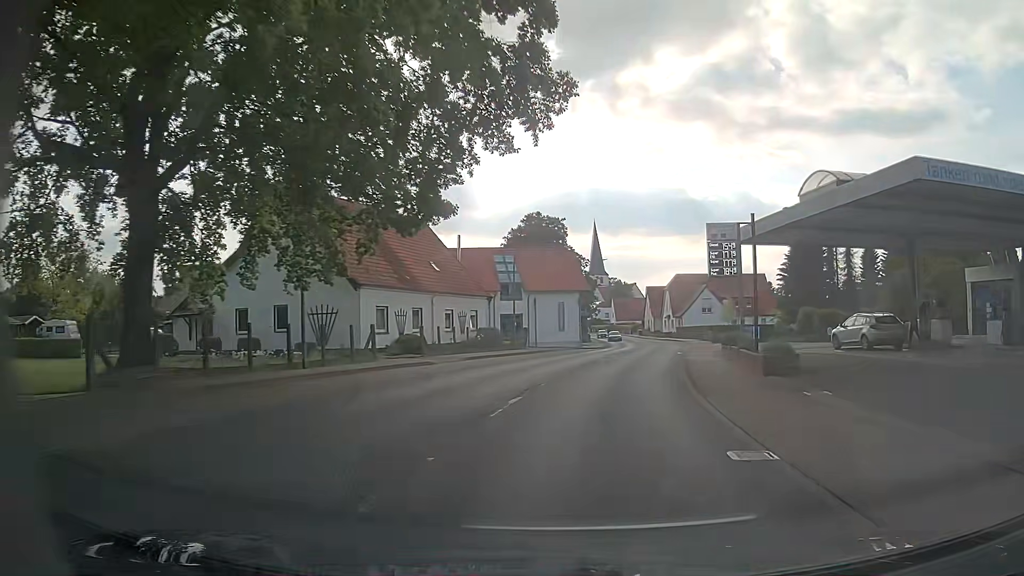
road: primary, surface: asphalt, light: Day
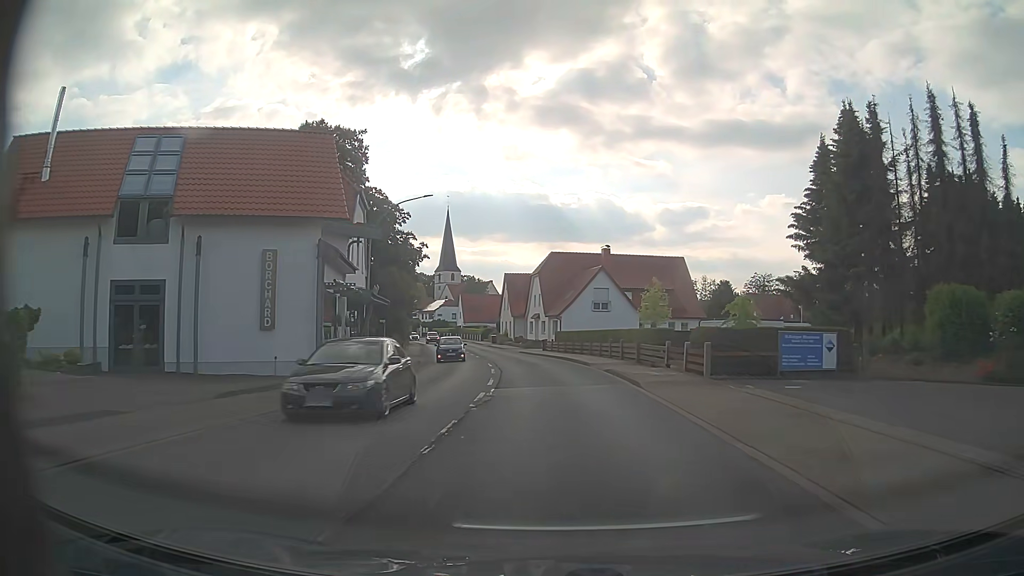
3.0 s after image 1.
(+4.8, +39.1) m; +11°
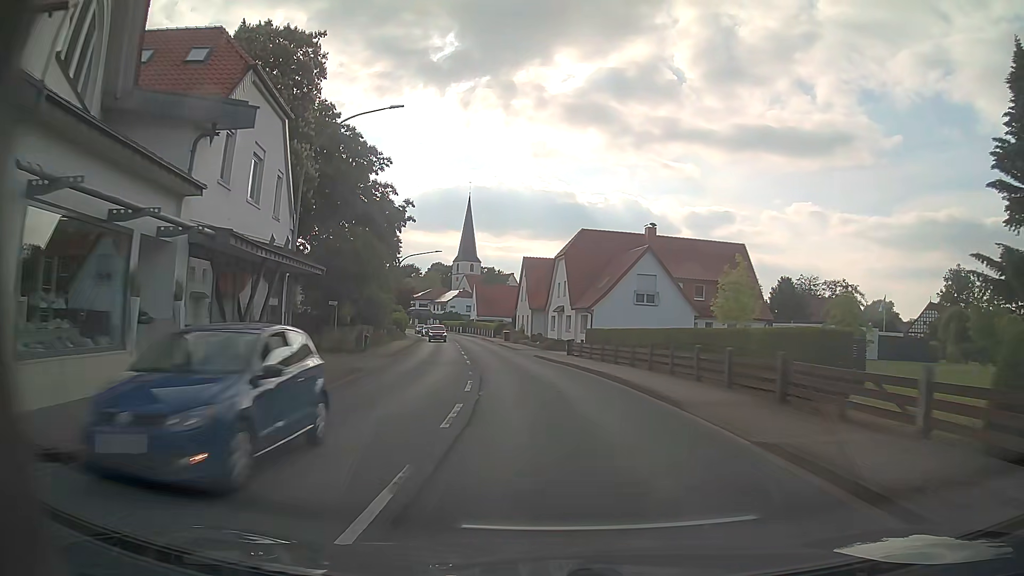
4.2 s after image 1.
(-0.1, +15.8) m; -2°
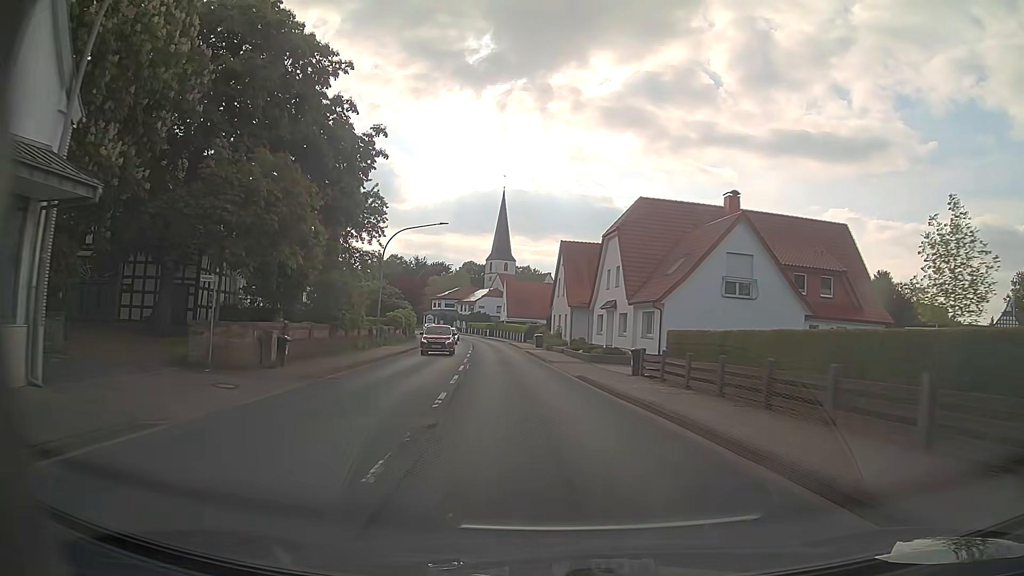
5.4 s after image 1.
(-0.3, +15.8) m; -3°
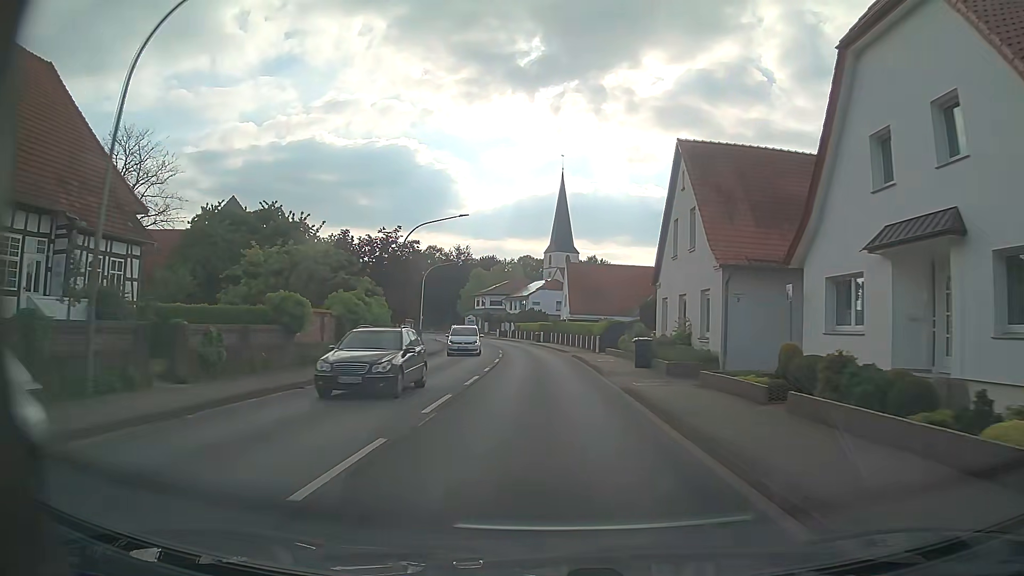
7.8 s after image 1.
(-1.2, +31.6) m; -5°
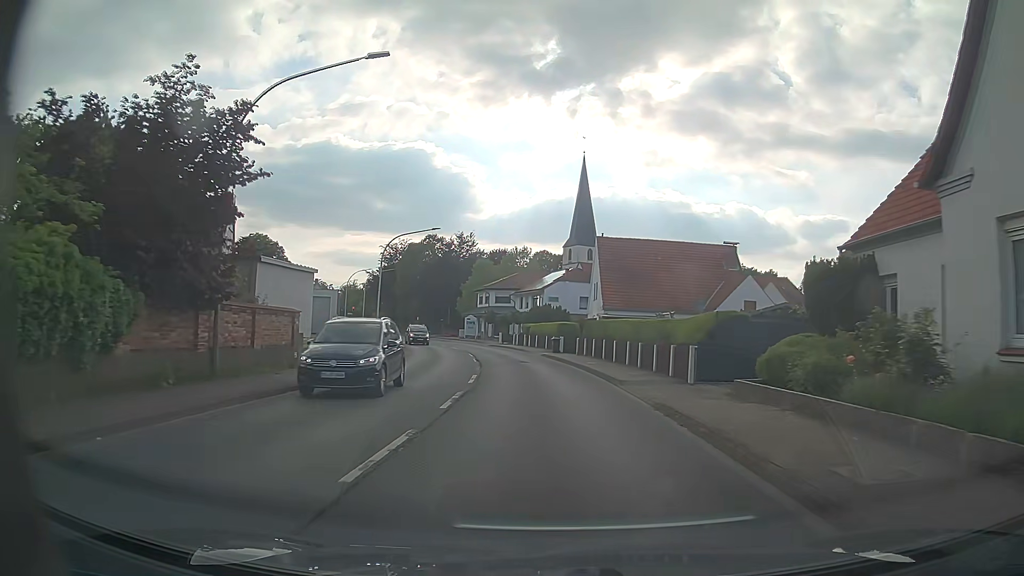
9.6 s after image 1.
(-0.2, +23.7) m; -2°
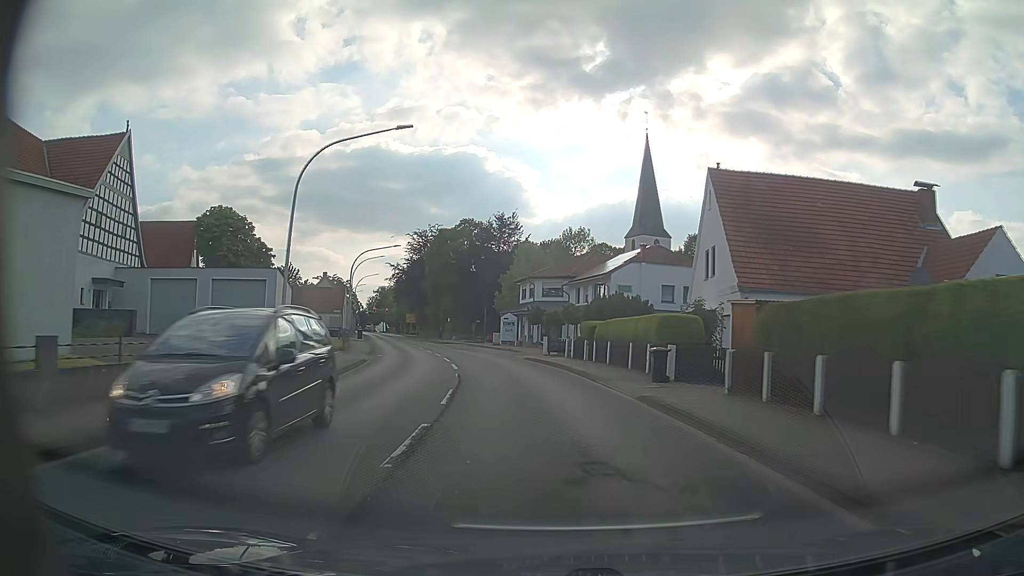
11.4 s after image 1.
(-0.7, +23.6) m; -4°
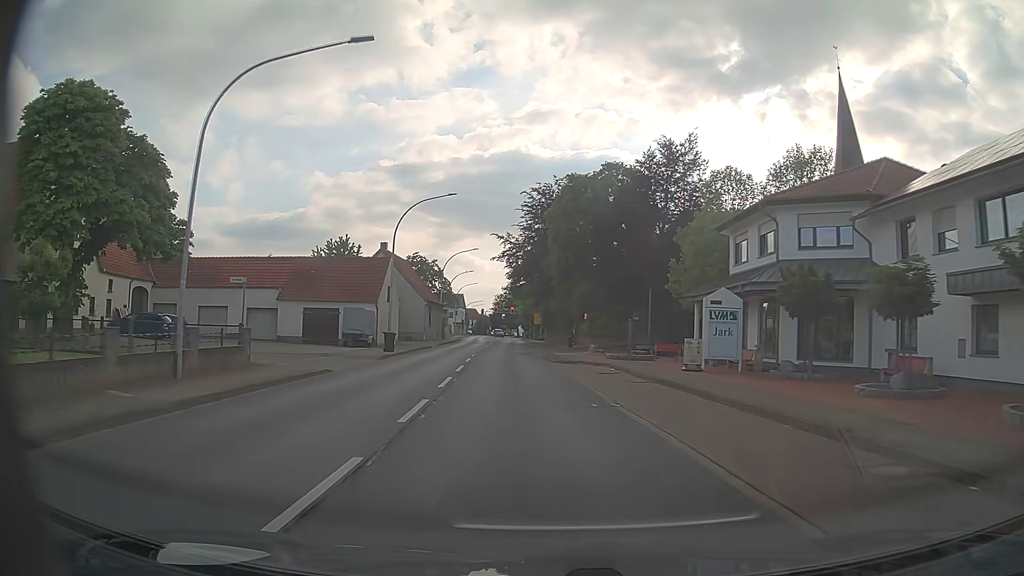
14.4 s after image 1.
(-4.3, +39.2) m; -12°
(0, +10) (-1, +20) (-1, +30) (-2, +40) (-3, +50) (-3, +60) (-4, +70) (-4, +80) (-5, +90) (-5, +100) m
